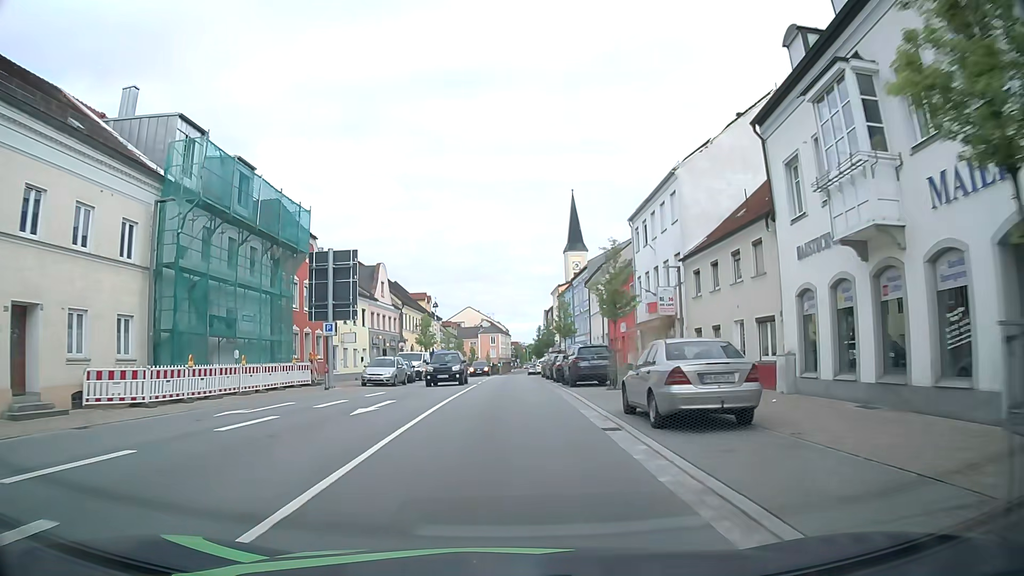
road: primary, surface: asphalt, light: Day
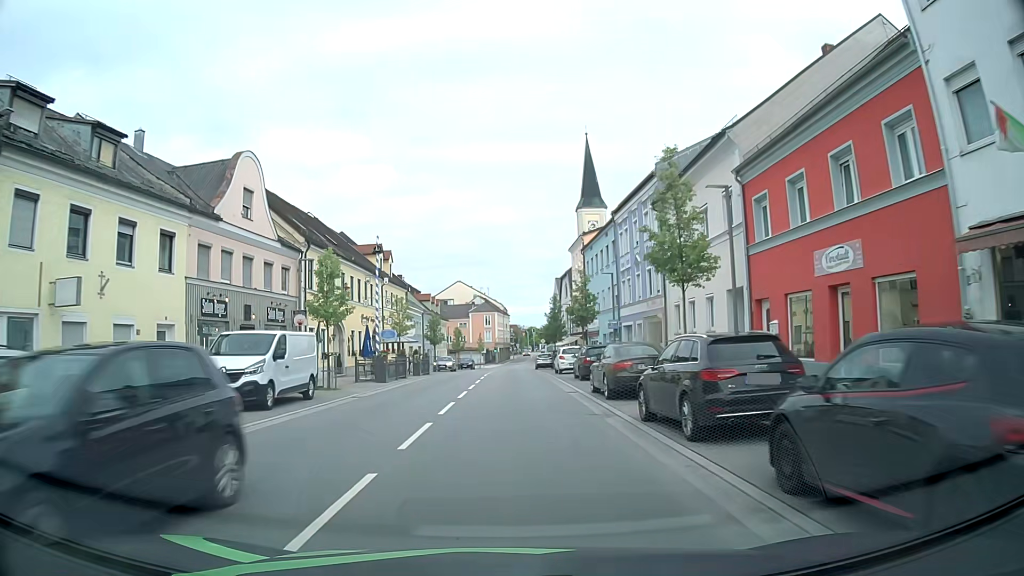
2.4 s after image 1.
(+0.1, +29.6) m; 0°
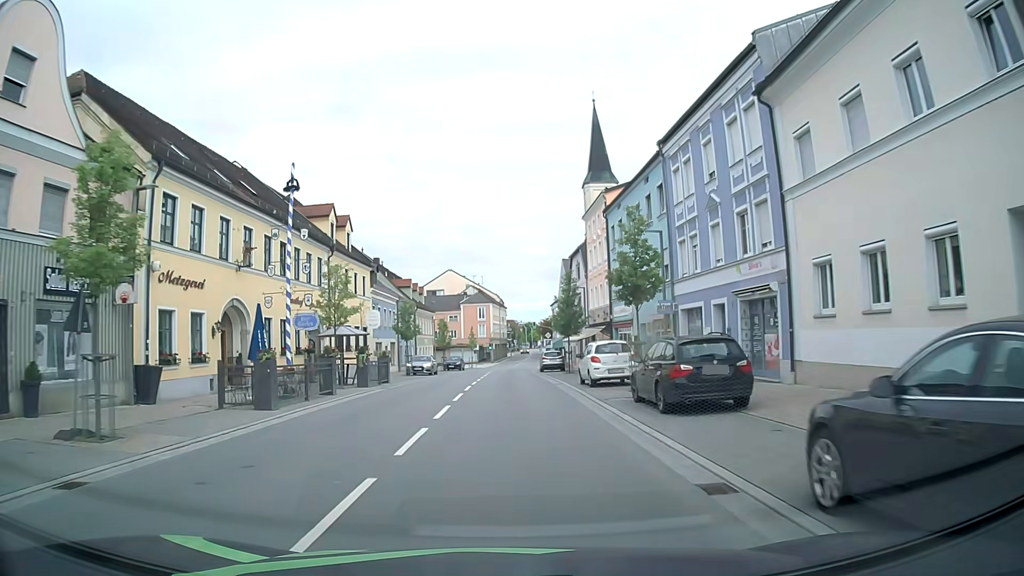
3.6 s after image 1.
(+0.1, +14.9) m; +1°
